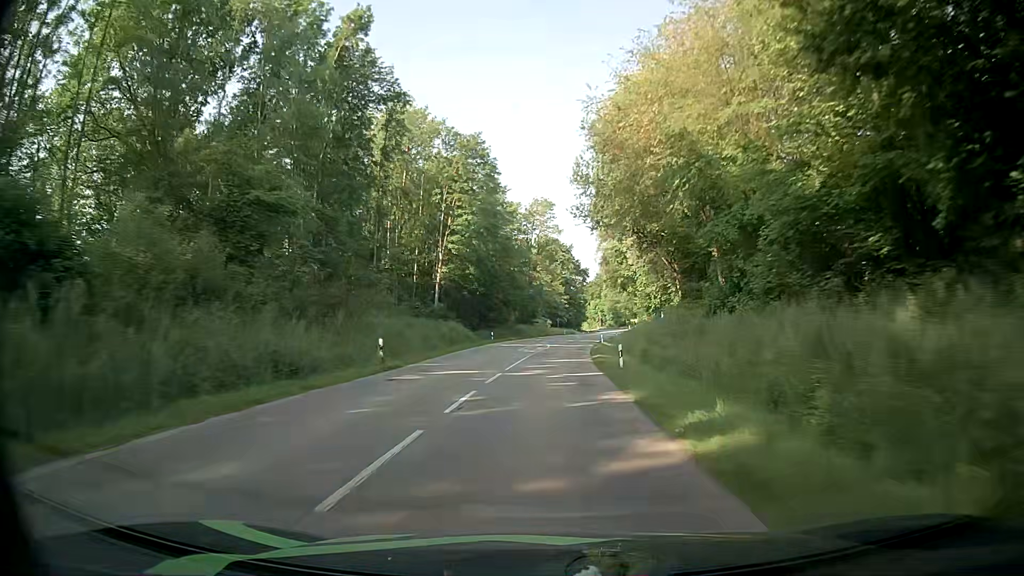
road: secondary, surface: asphalt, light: Day
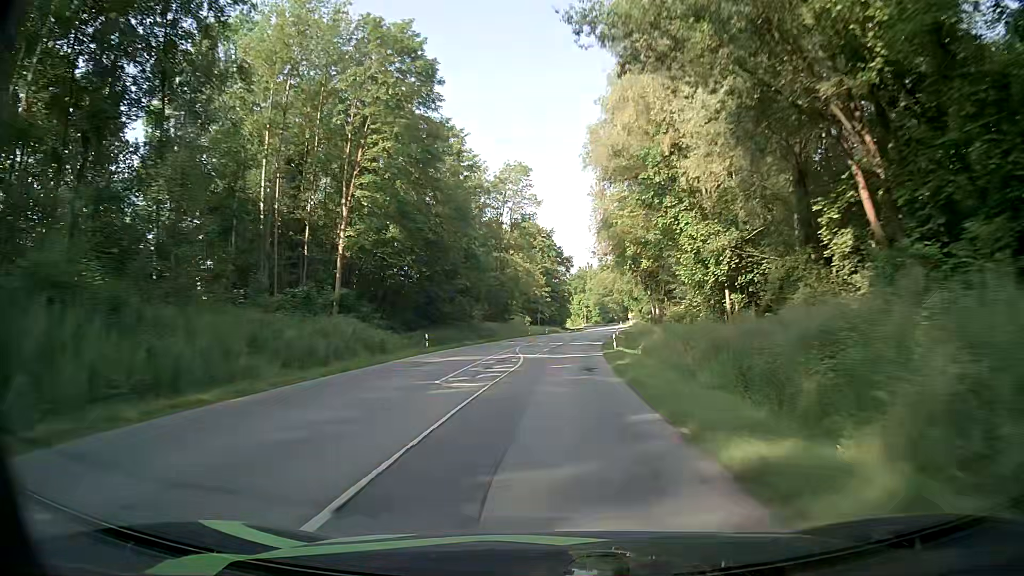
(+0.2, +26.8) m; +2°
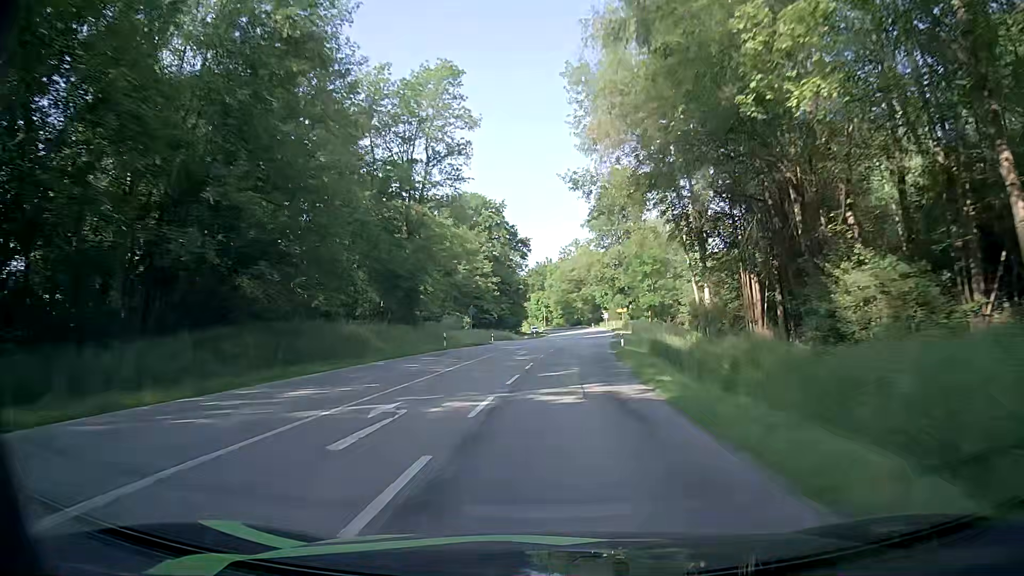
(+0.9, +40.5) m; +3°
(0, +10) (0, +20) (+1, +30) (+2, +40) (+3, +50) (+4, +60) (+4, +70) (+5, +80) (+6, +90) (+7, +100) m
